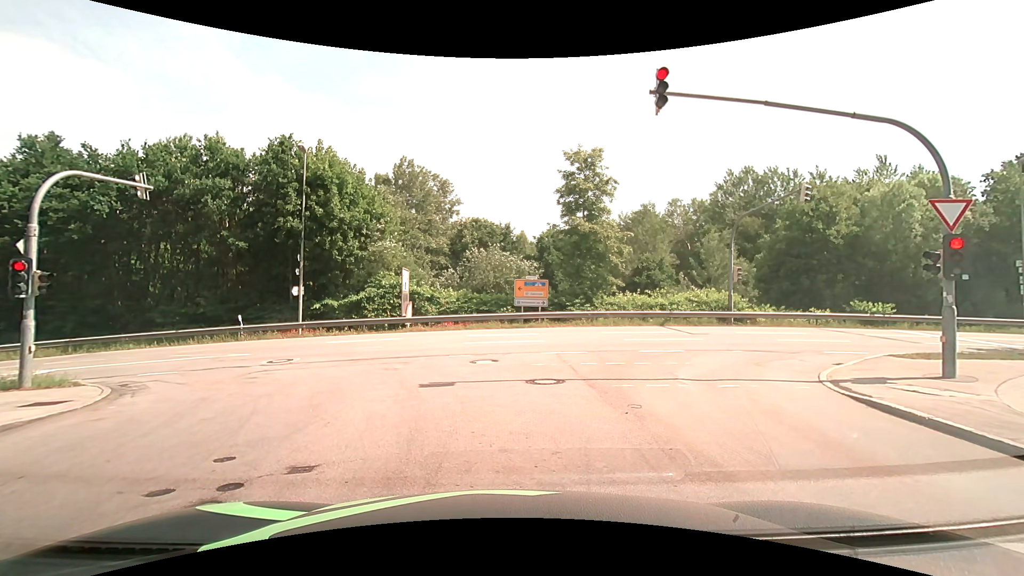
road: residential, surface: asphalt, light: Day
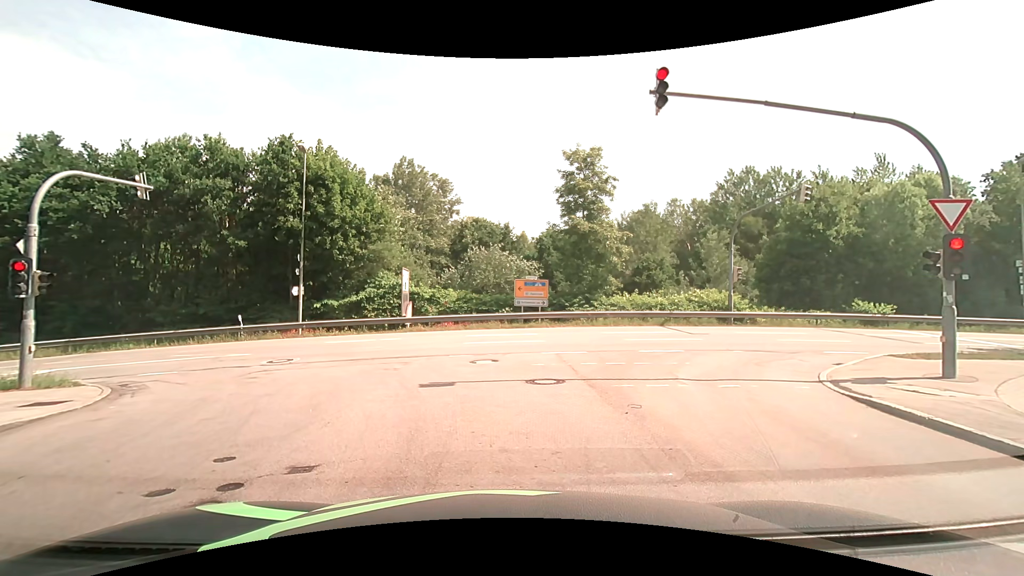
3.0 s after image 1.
(0.0, 0.0) m; 0°
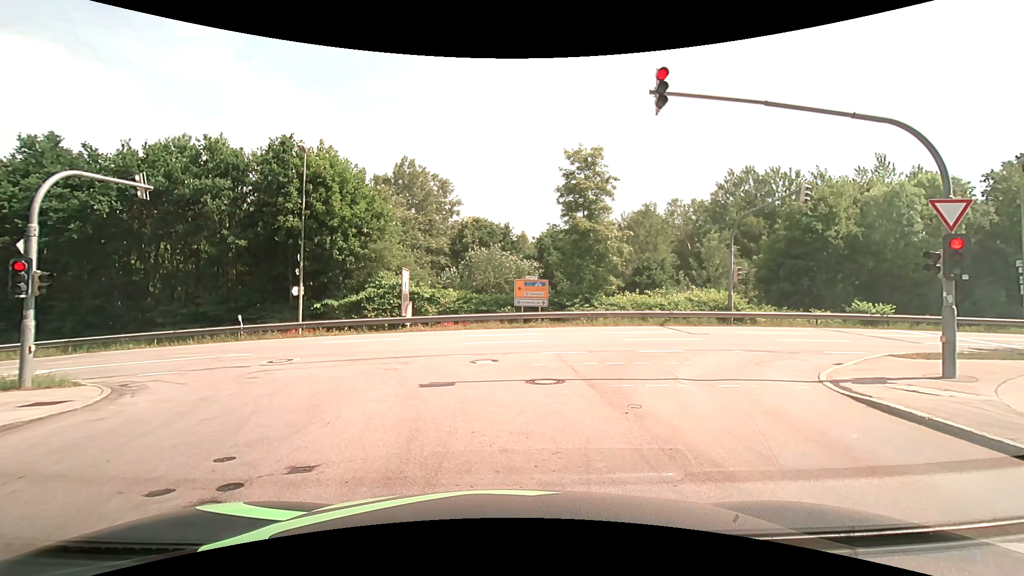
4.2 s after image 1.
(0.0, 0.0) m; 0°
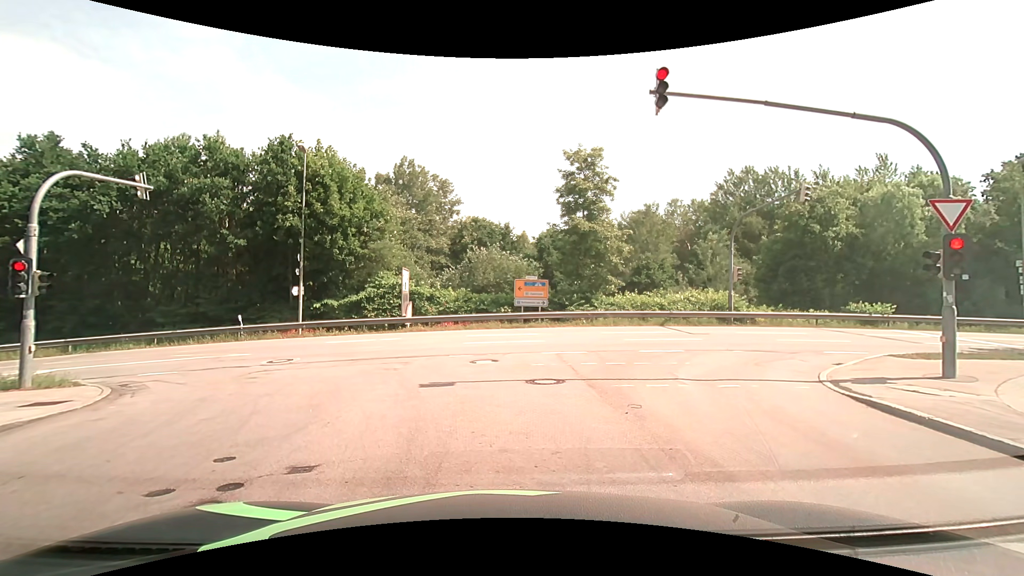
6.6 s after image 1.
(0.0, 0.0) m; 0°
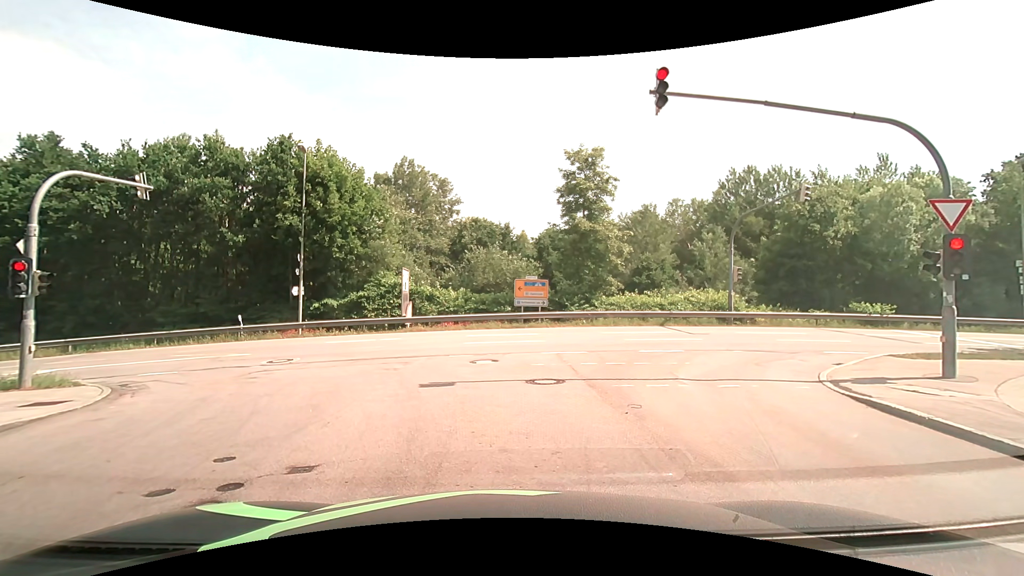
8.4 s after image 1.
(0.0, 0.0) m; 0°
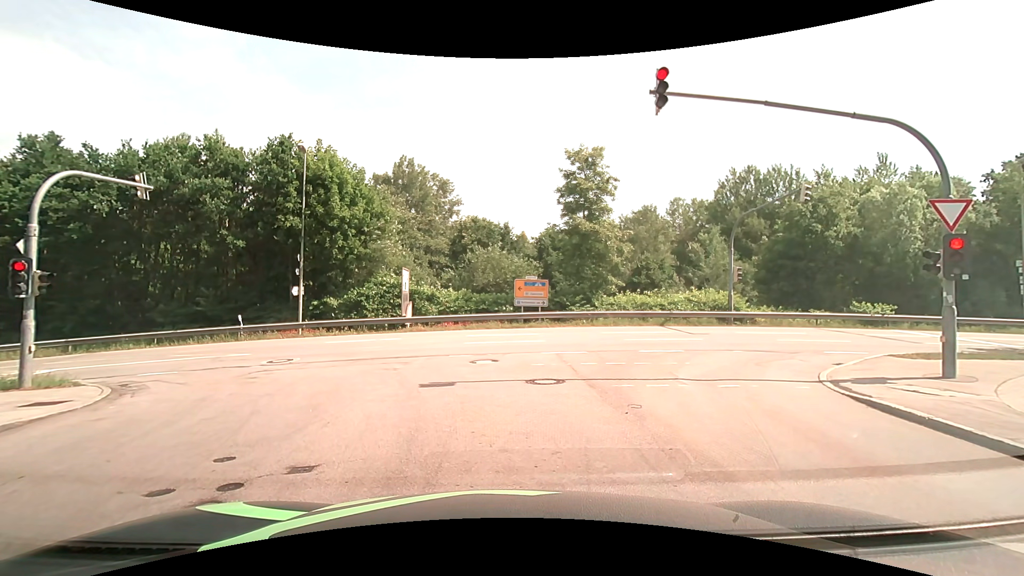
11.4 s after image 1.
(0.0, 0.0) m; 0°
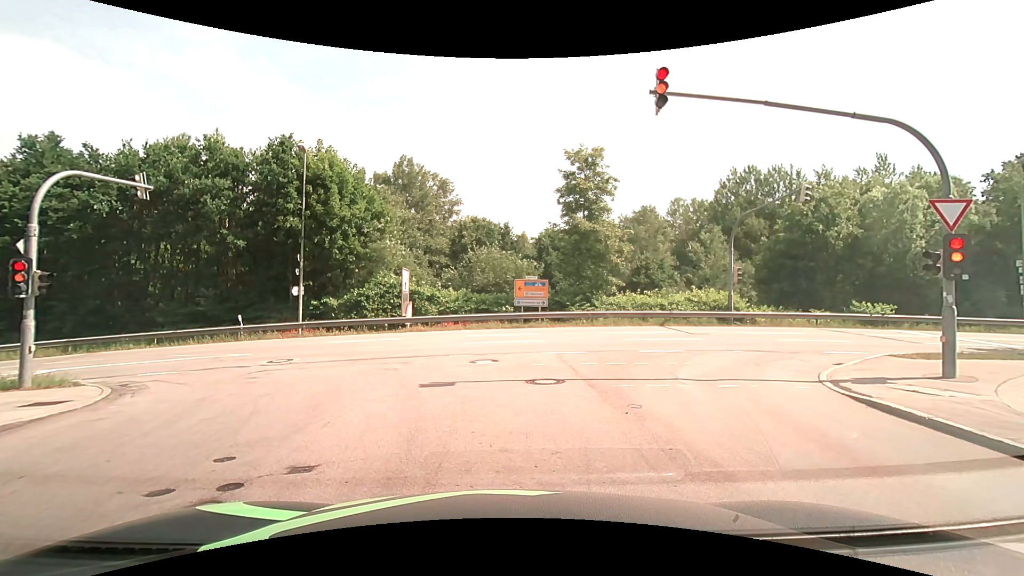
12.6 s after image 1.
(0.0, 0.0) m; 0°
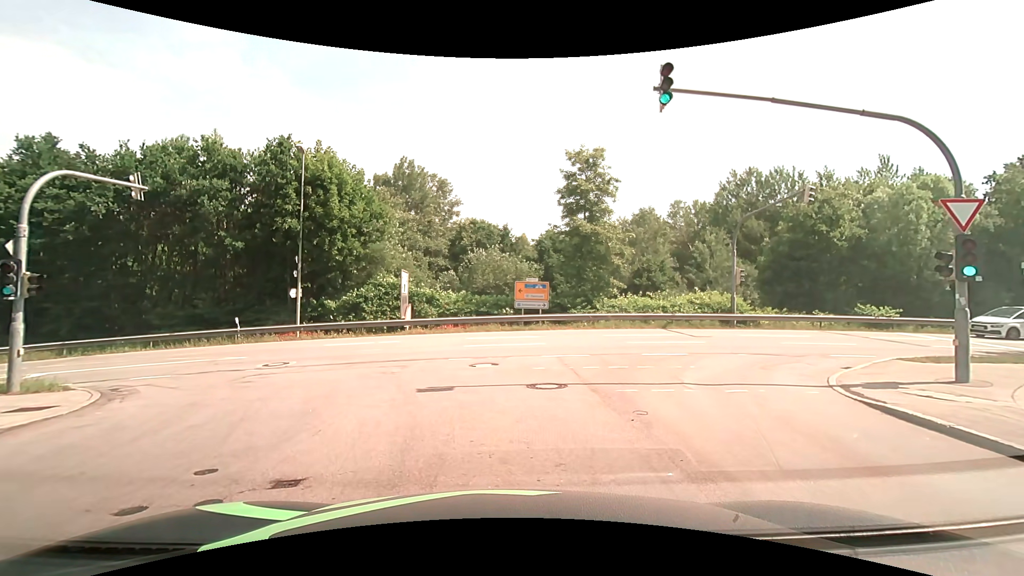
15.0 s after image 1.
(0.0, +0.3) m; 0°
(0, +10) (-3, +19) (-11, +24) (-21, +25) (-31, +25) (-41, +25) (-51, +24) (-61, +24) (-71, +23) (-81, +22) m
